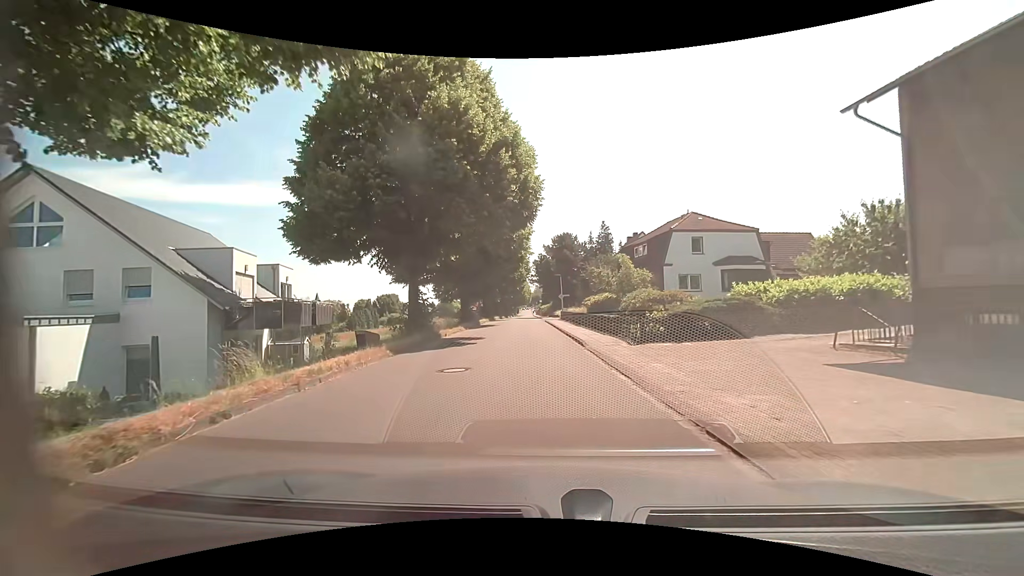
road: residential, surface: asphalt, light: Day
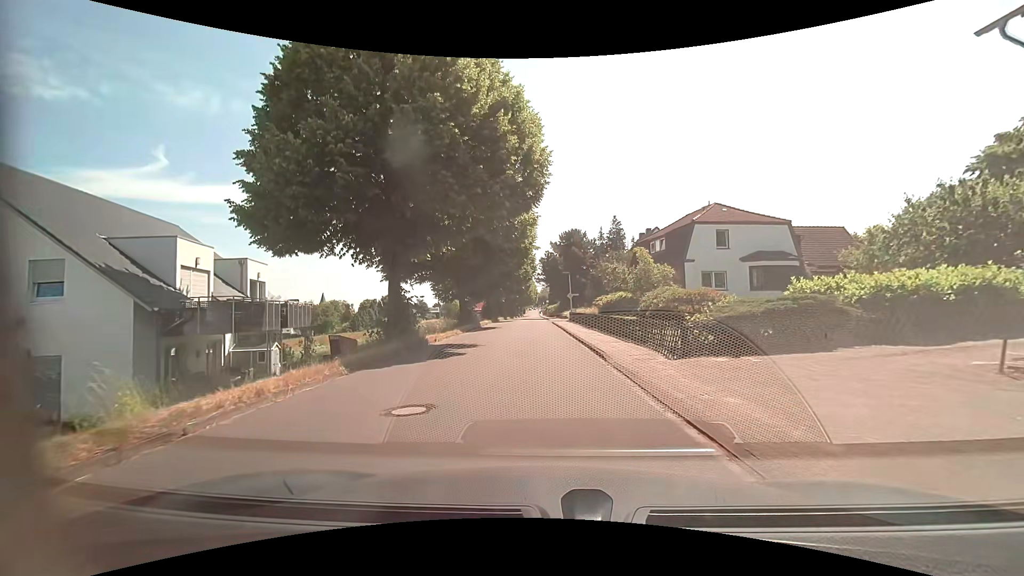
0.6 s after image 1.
(0.0, +4.1) m; -1°
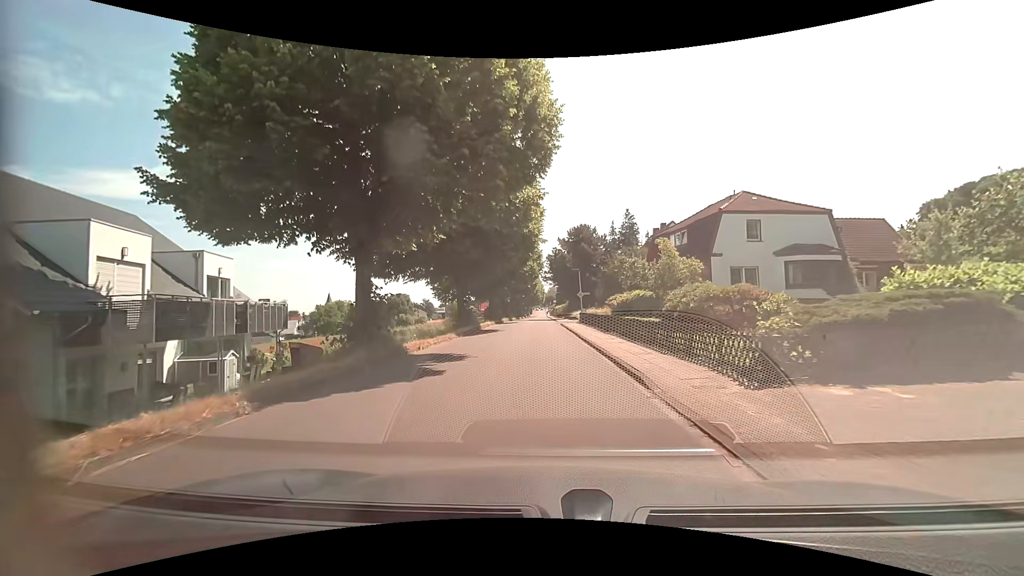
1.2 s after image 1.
(0.0, +4.1) m; -1°
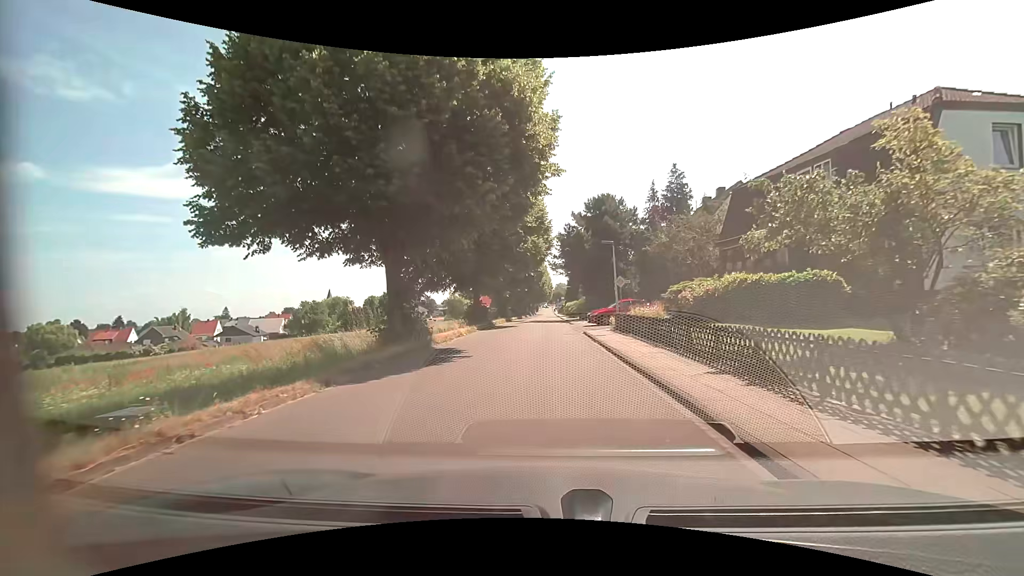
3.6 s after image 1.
(-0.3, +17.3) m; -1°
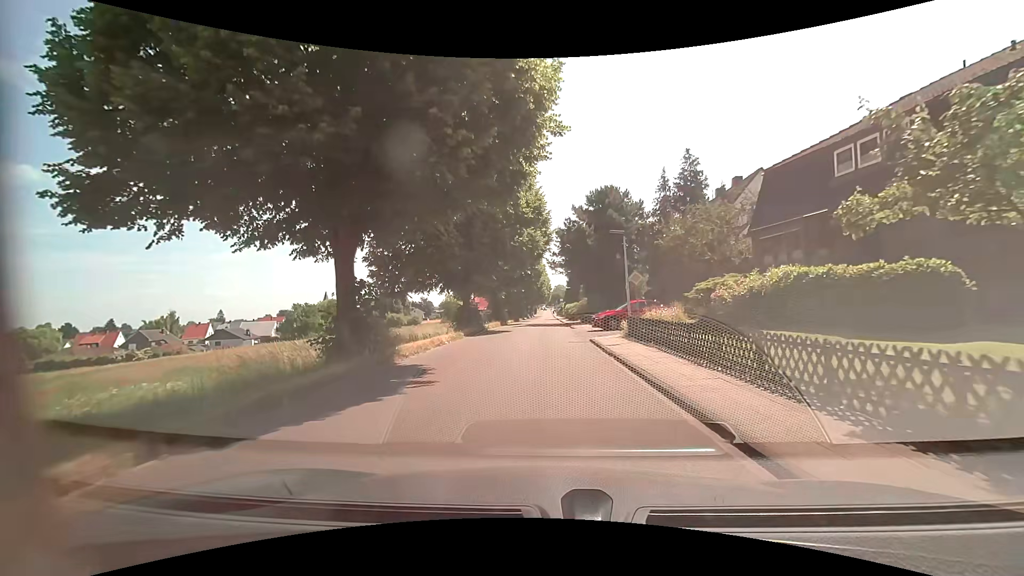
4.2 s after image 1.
(0.0, +4.3) m; 0°
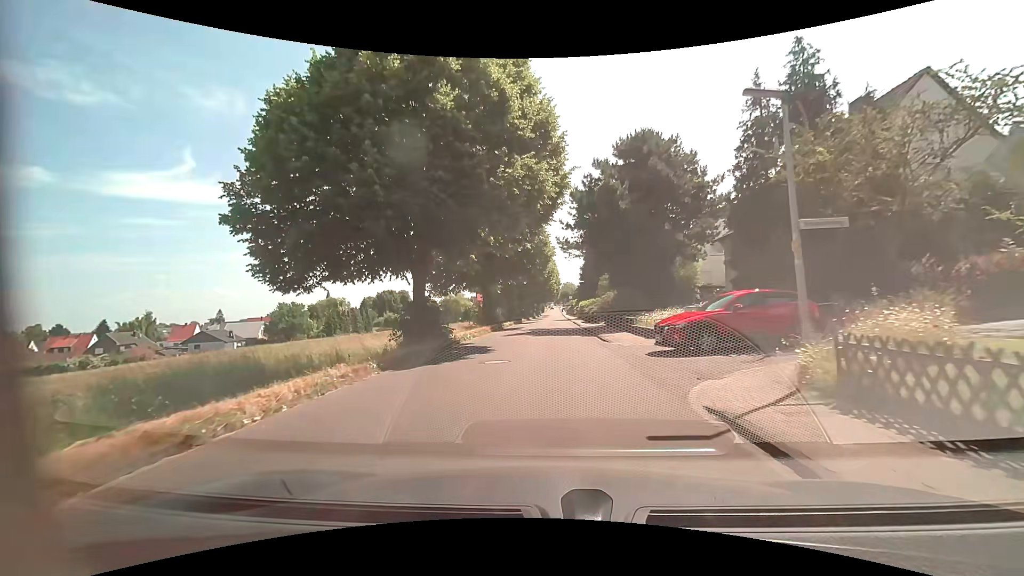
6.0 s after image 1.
(-0.1, +14.7) m; 0°
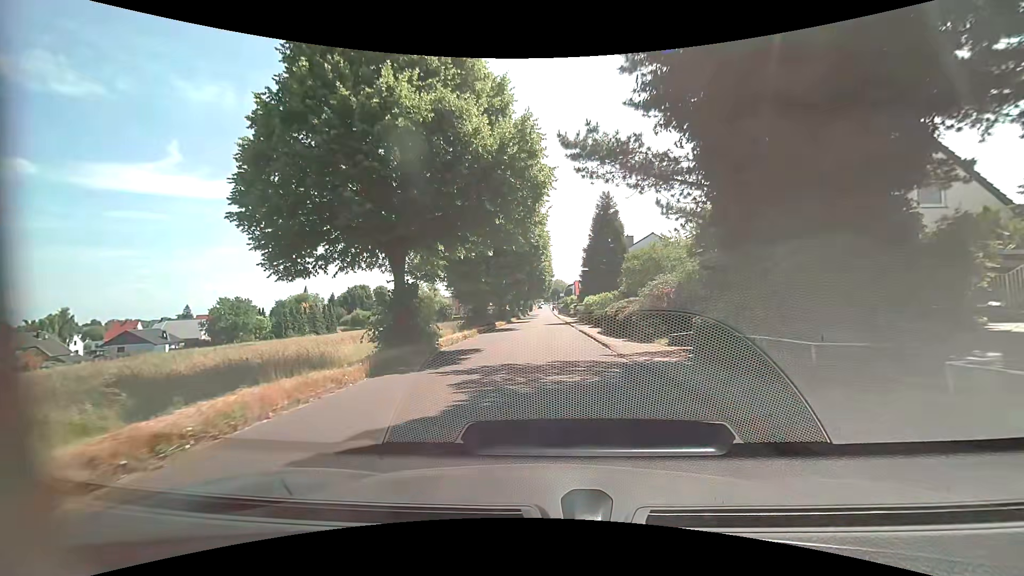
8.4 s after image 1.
(-0.1, +21.9) m; 0°
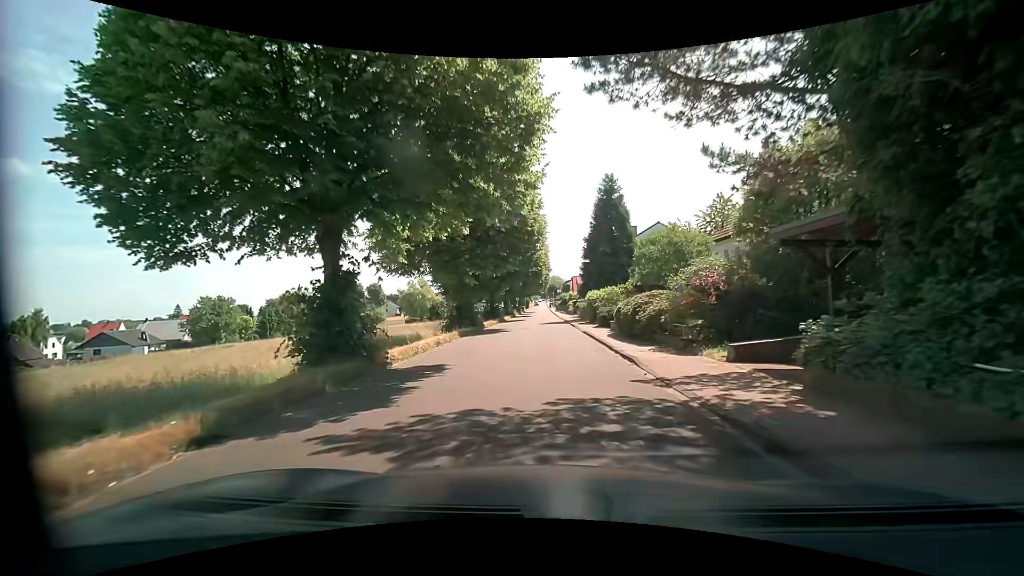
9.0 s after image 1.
(0.0, +5.5) m; +1°
(0, +10) (0, +20) (-1, +30) (-1, +40) (-1, +50) (-1, +60) (-1, +70) (-1, +80) (-1, +90) (-1, +100) m
